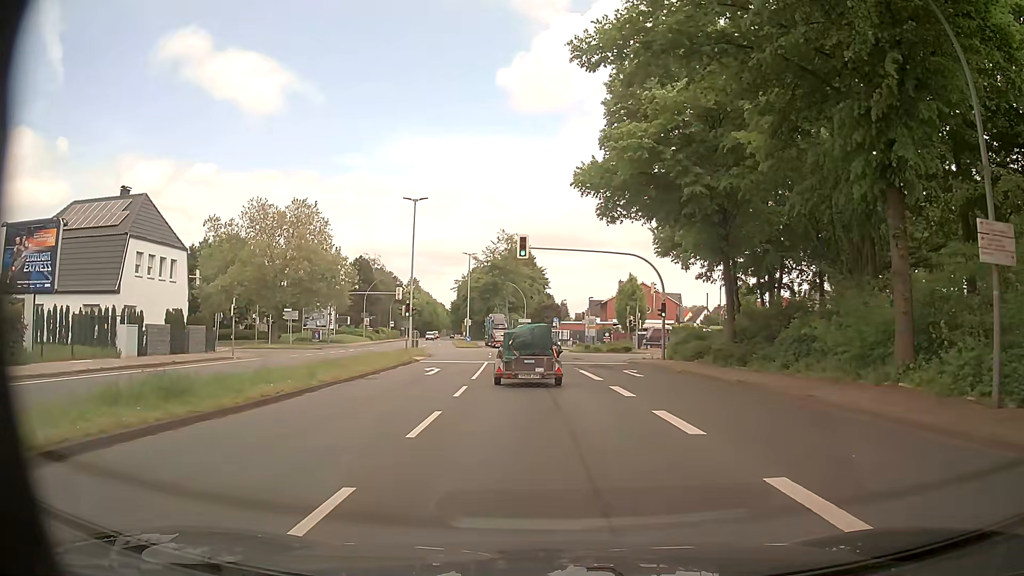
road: primary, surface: asphalt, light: Day
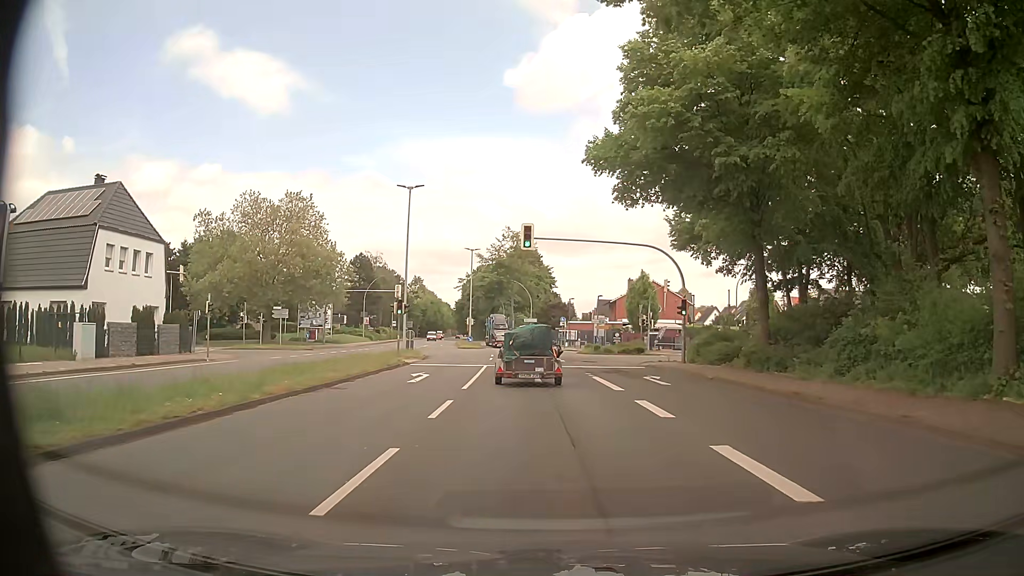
(0.0, +4.0) m; -1°
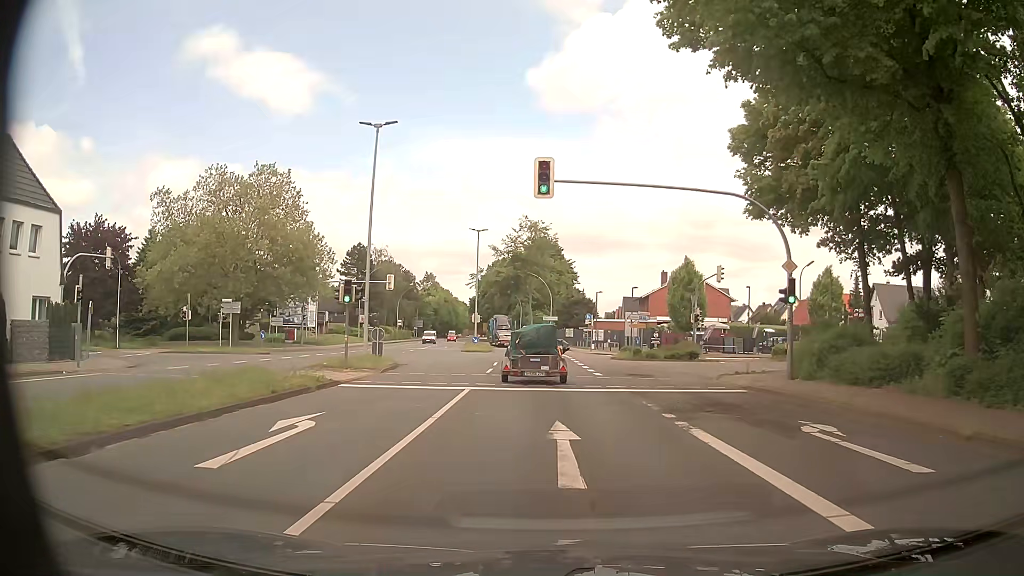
(0.0, +13.2) m; 0°
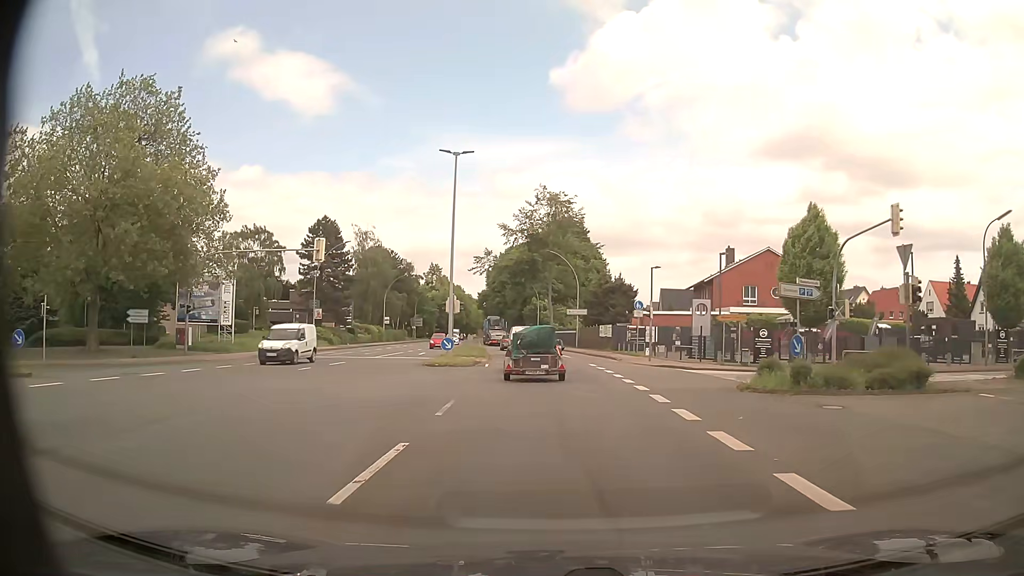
(-0.8, +25.0) m; -2°
(0, +10) (0, +20) (-1, +30) (-1, +40) (-2, +50) (-3, +60) (-5, +70) (-6, +80) (-7, +90) (-8, +100) m
